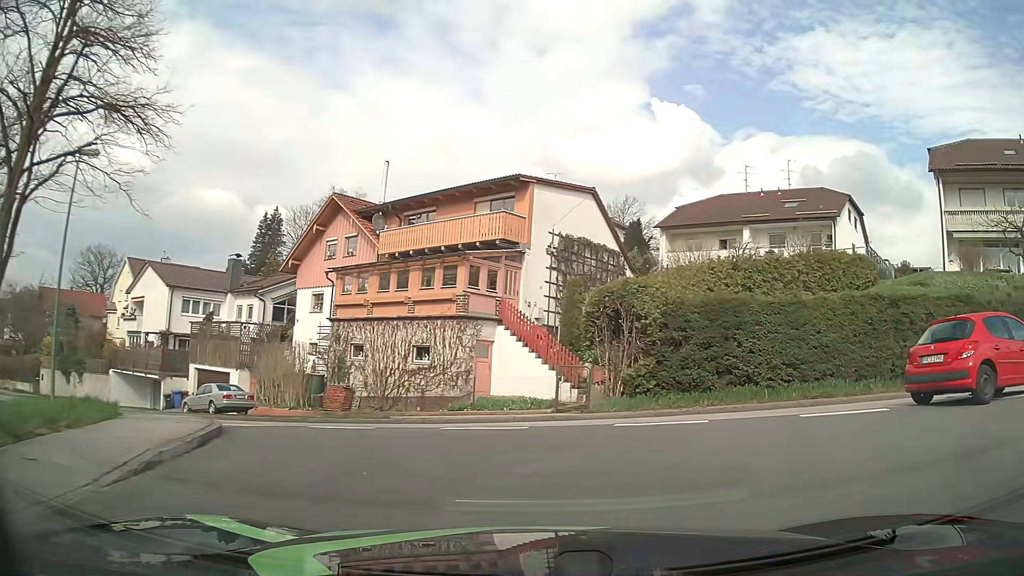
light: Day
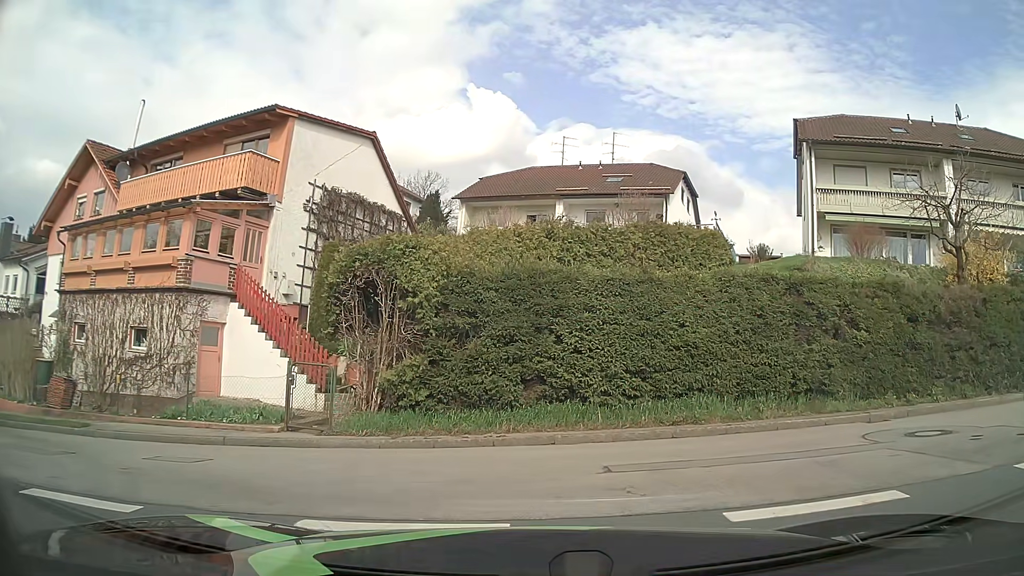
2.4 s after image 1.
(+1.0, +5.9) m; +15°
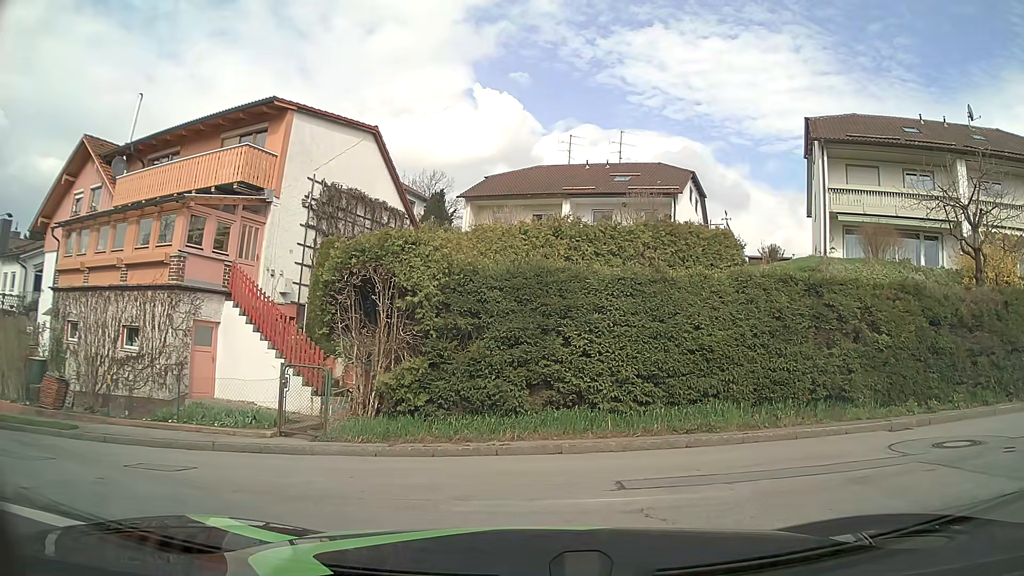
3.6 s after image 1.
(0.0, +0.6) m; 0°
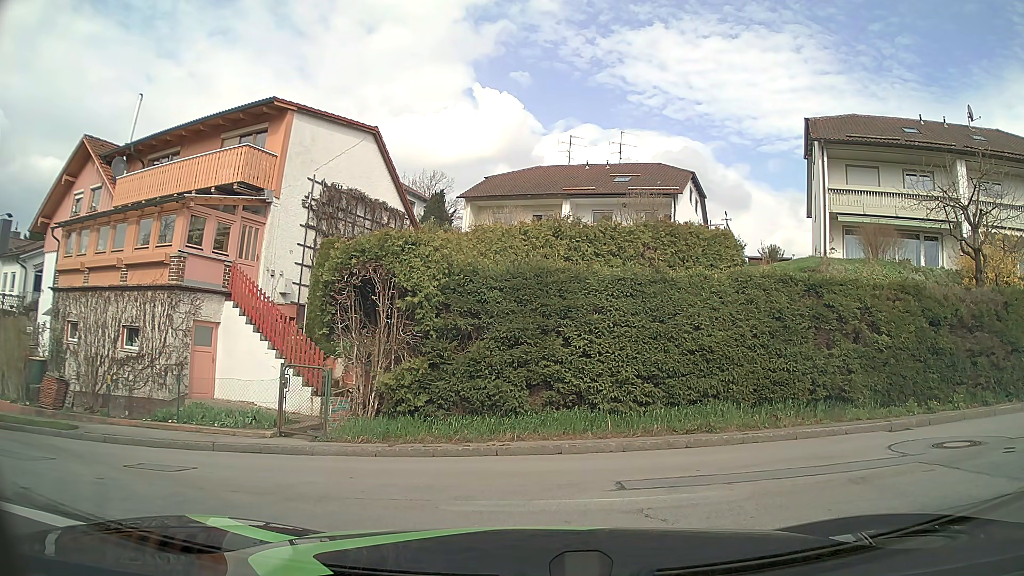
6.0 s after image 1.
(0.0, +0.1) m; 0°
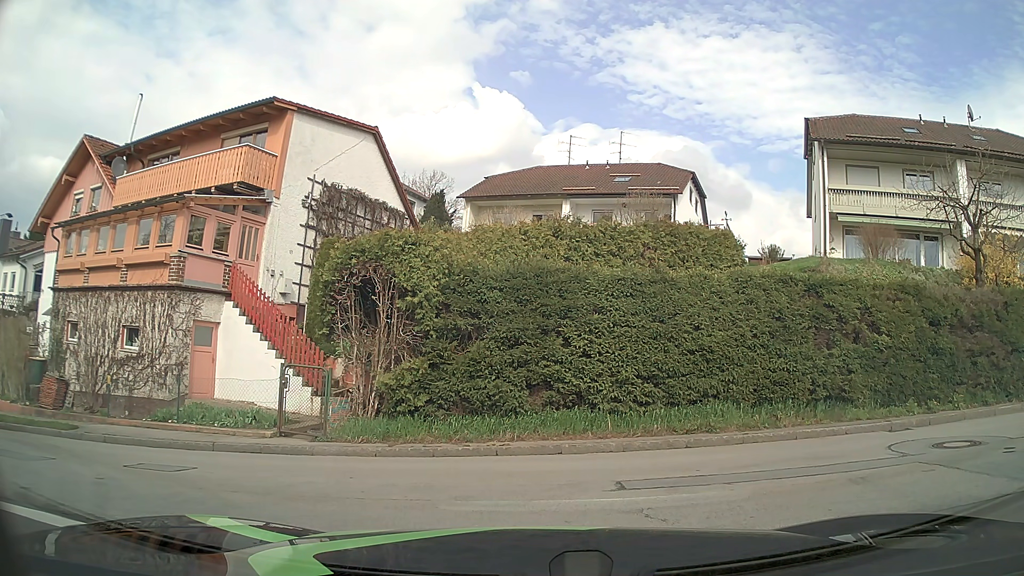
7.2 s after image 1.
(0.0, 0.0) m; 0°
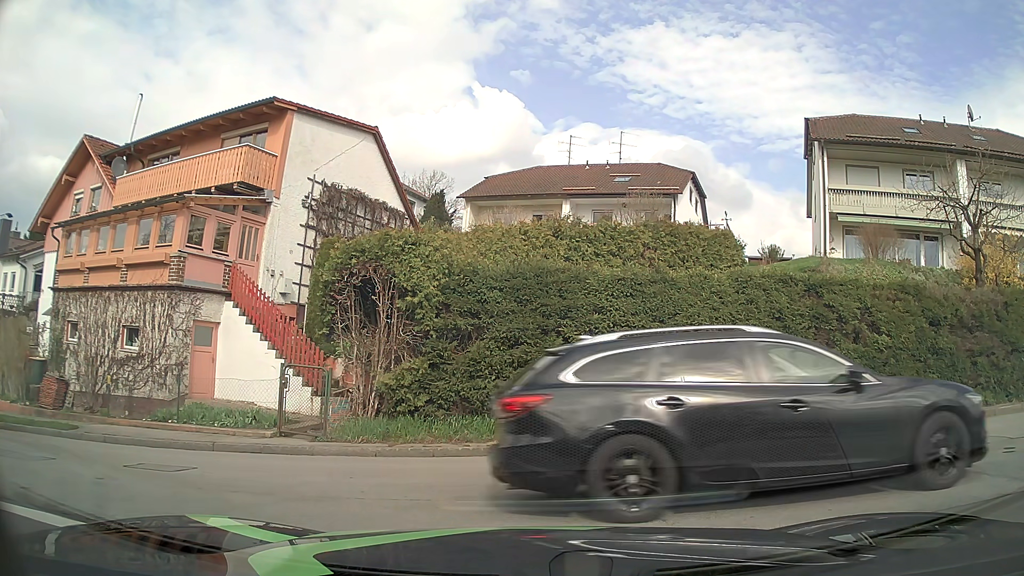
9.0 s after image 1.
(0.0, 0.0) m; 0°
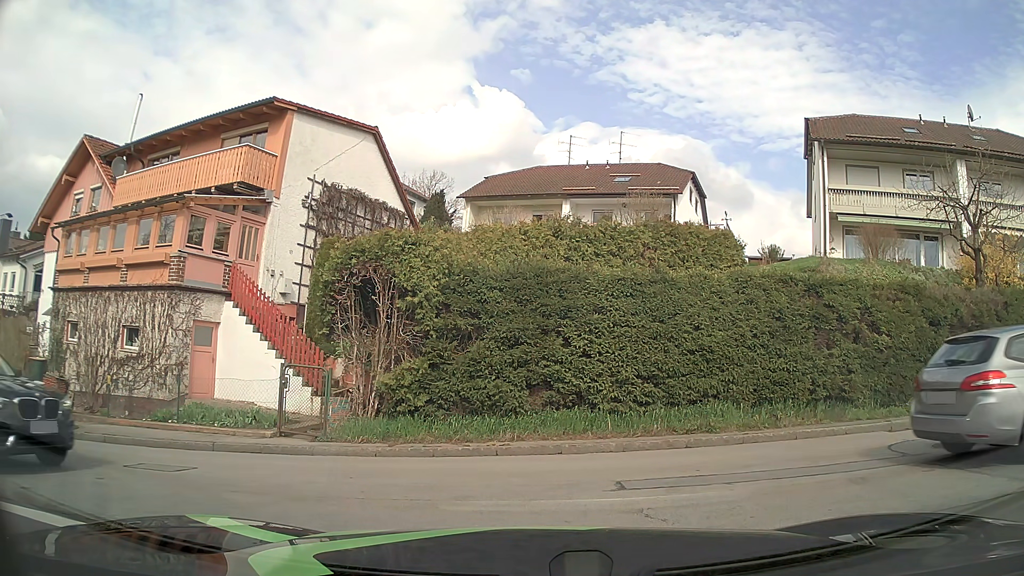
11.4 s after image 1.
(0.0, 0.0) m; 0°
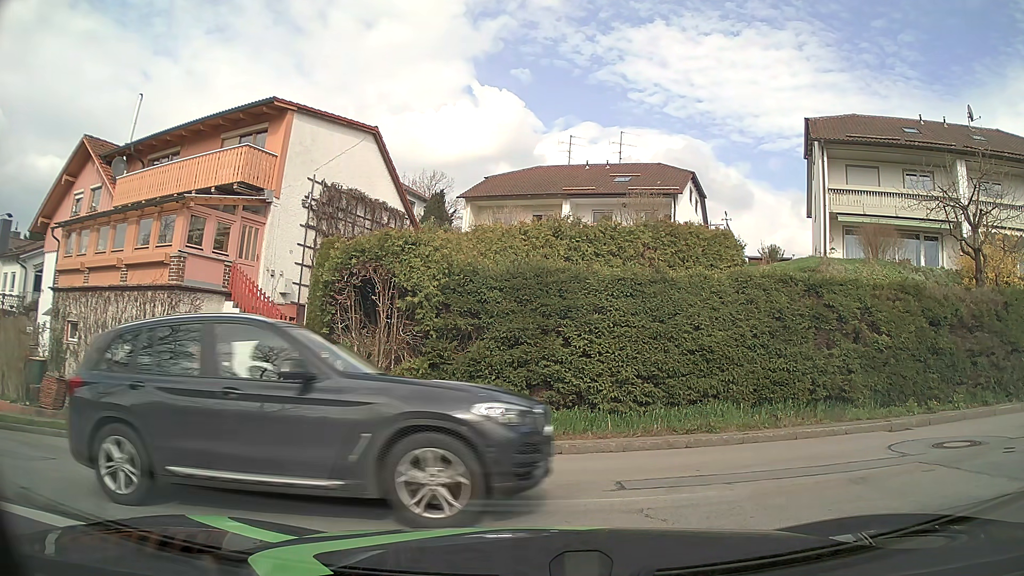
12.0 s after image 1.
(0.0, 0.0) m; 0°
